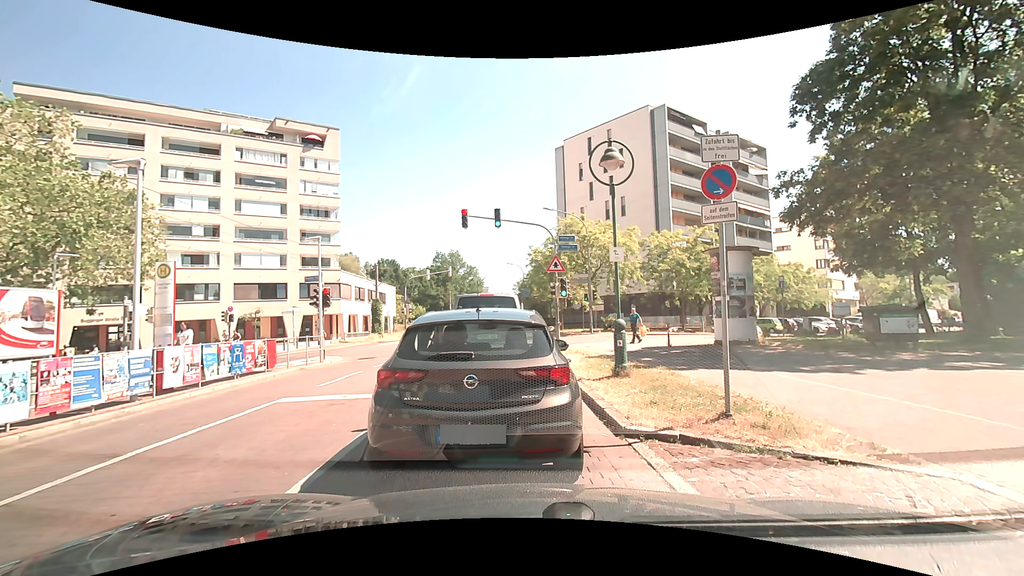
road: residential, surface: asphalt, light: Day
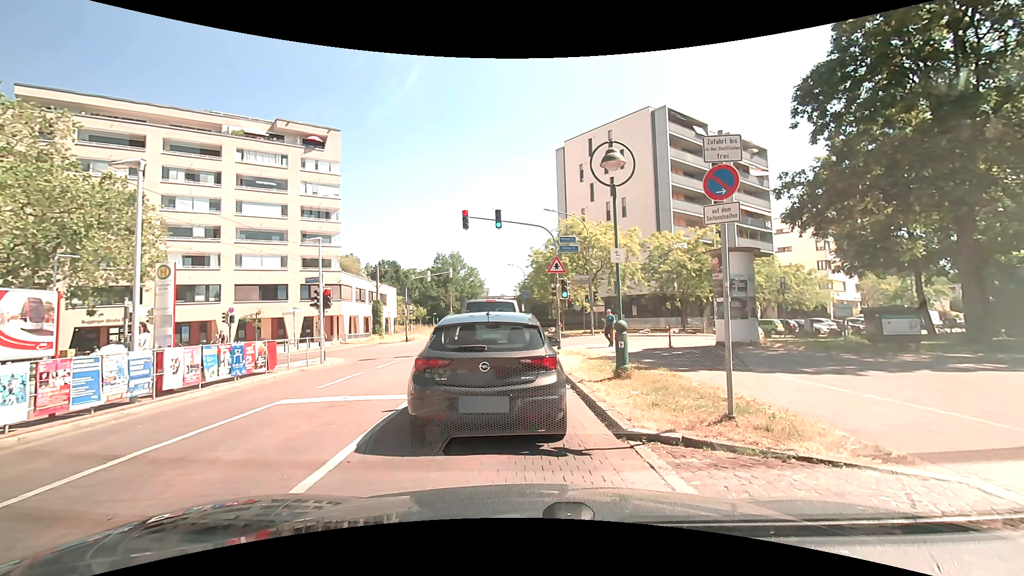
(0.0, 0.0) m; 0°
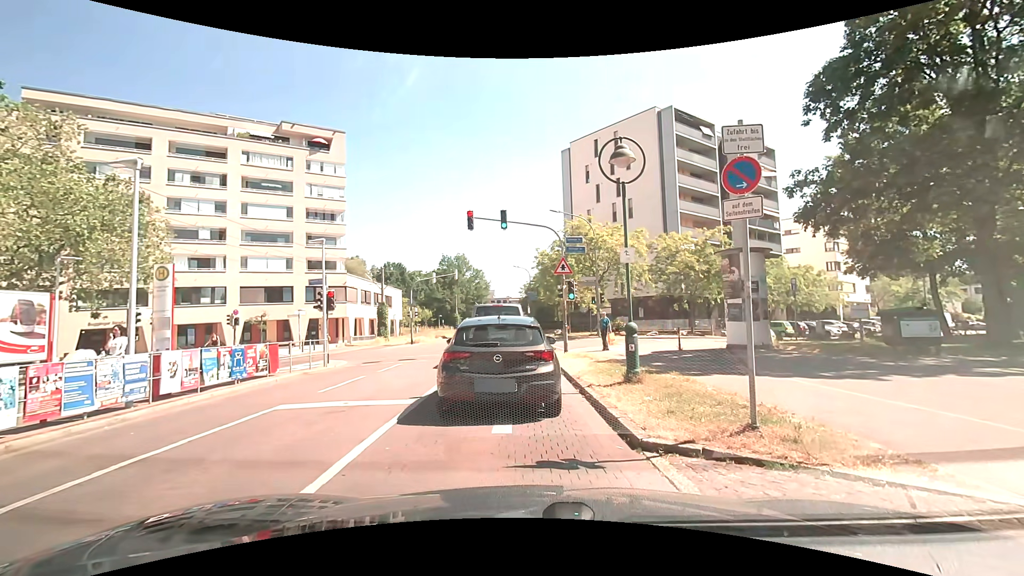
(0.0, +0.4) m; 0°
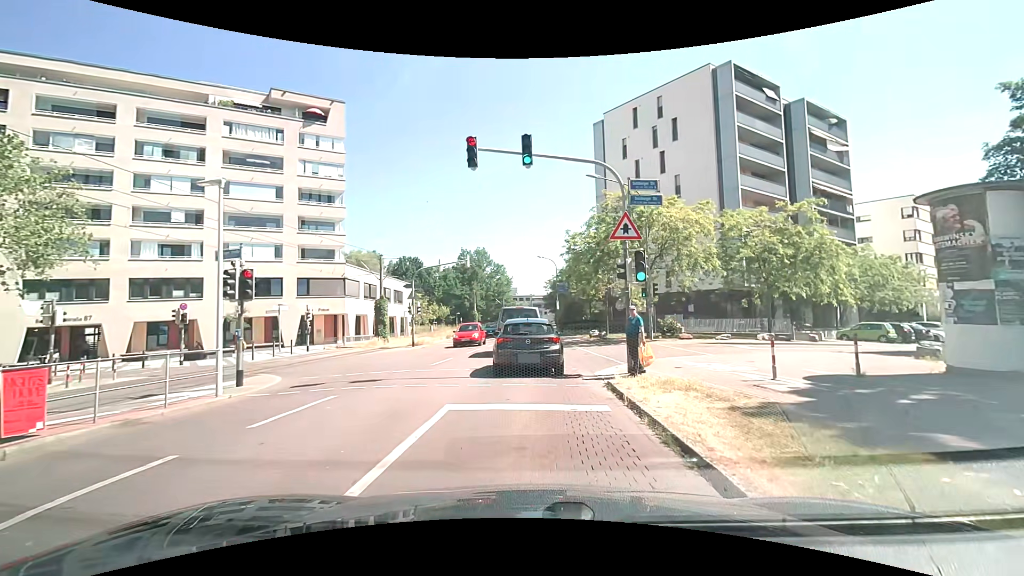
(-0.3, +8.9) m; -2°
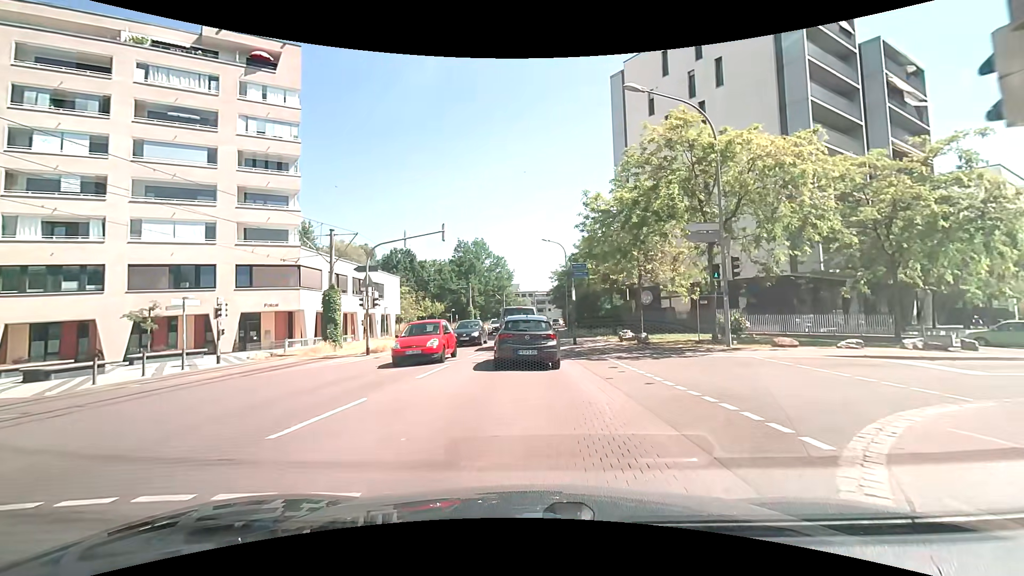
(-0.1, +10.7) m; +1°
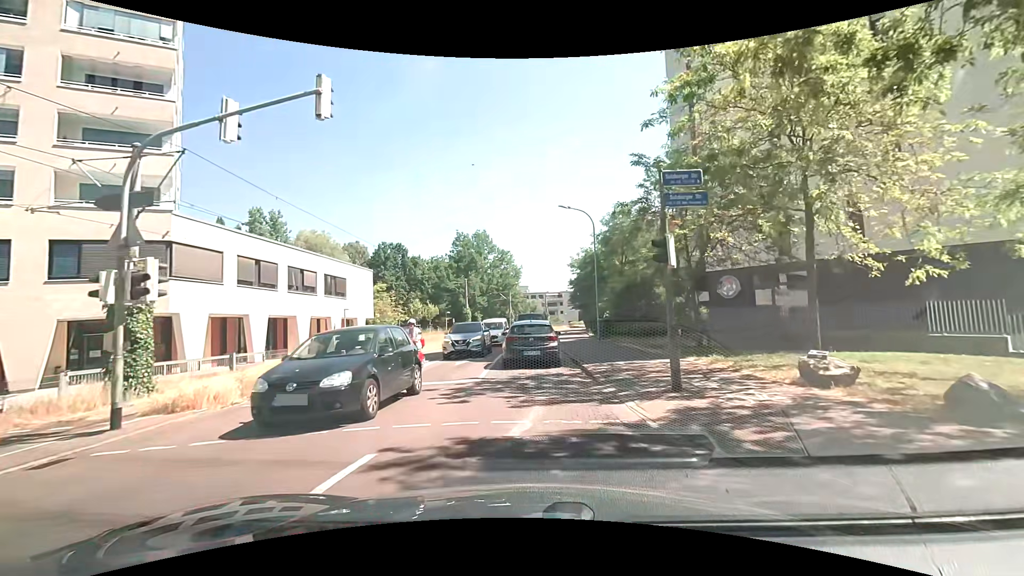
(-0.5, +15.9) m; -2°
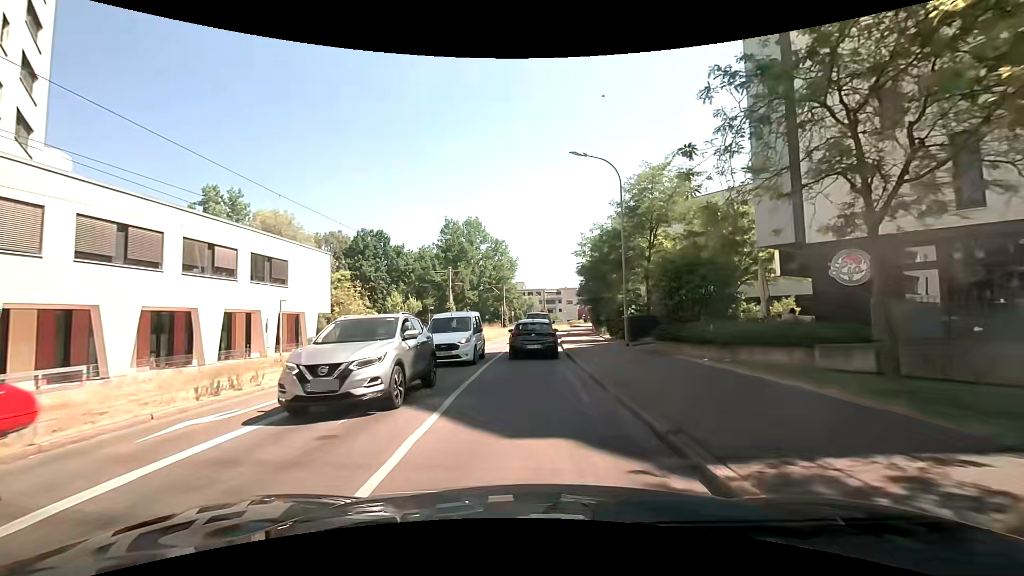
(-0.1, +10.6) m; +1°
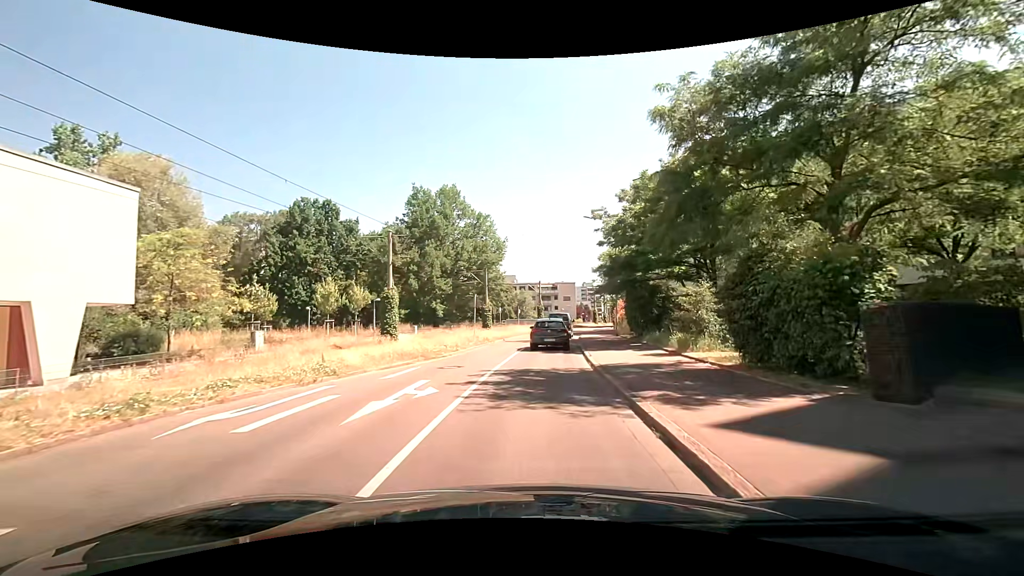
(-0.3, +20.3) m; 0°
(0, +10) (+1, +20) (+1, +30) (+2, +40) (+4, +50) (+6, +60) (+8, +69) (+11, +79) (+14, +88) (+18, +98) m
